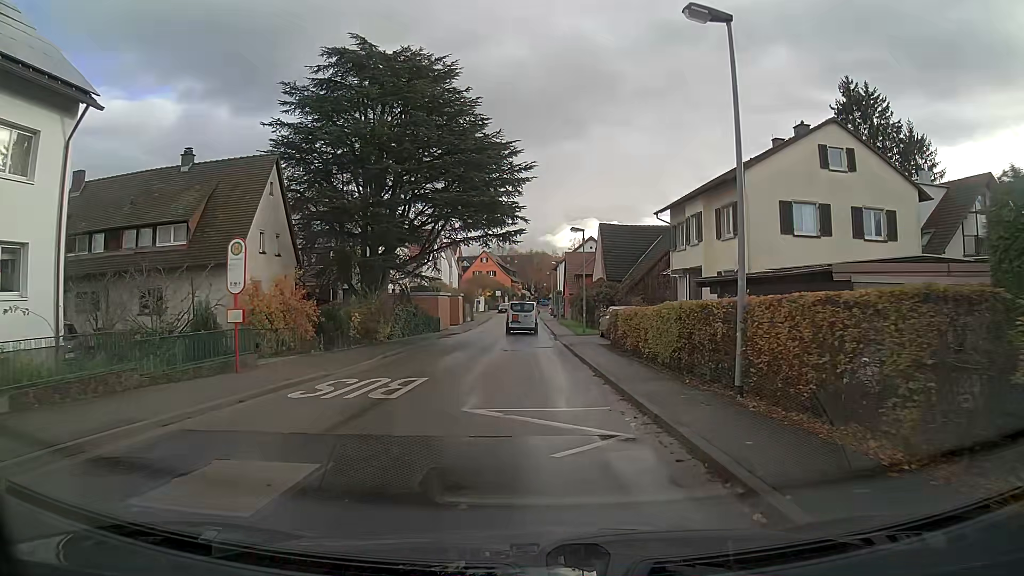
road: tertiary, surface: asphalt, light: Day
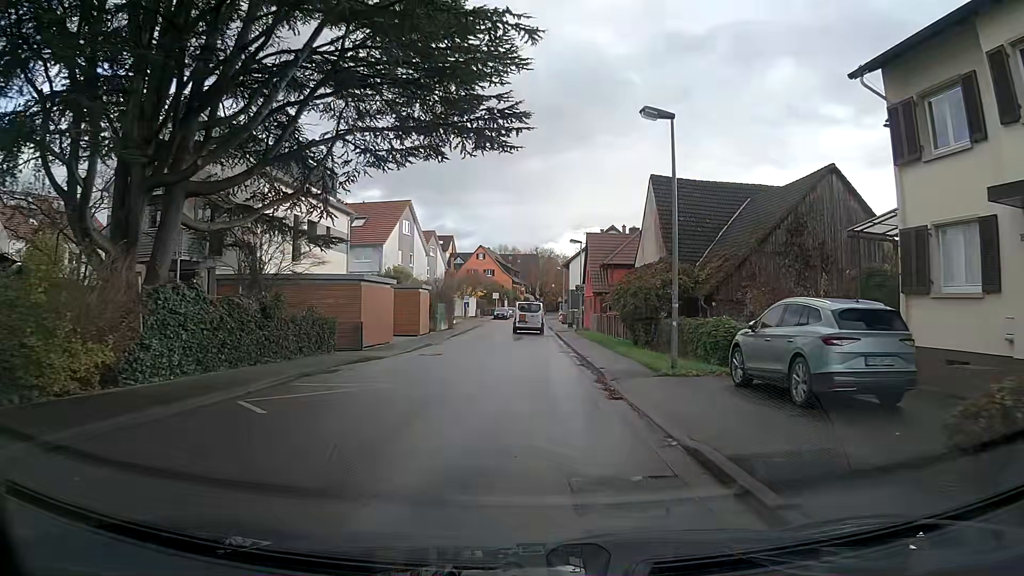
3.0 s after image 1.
(+0.1, +23.2) m; +1°
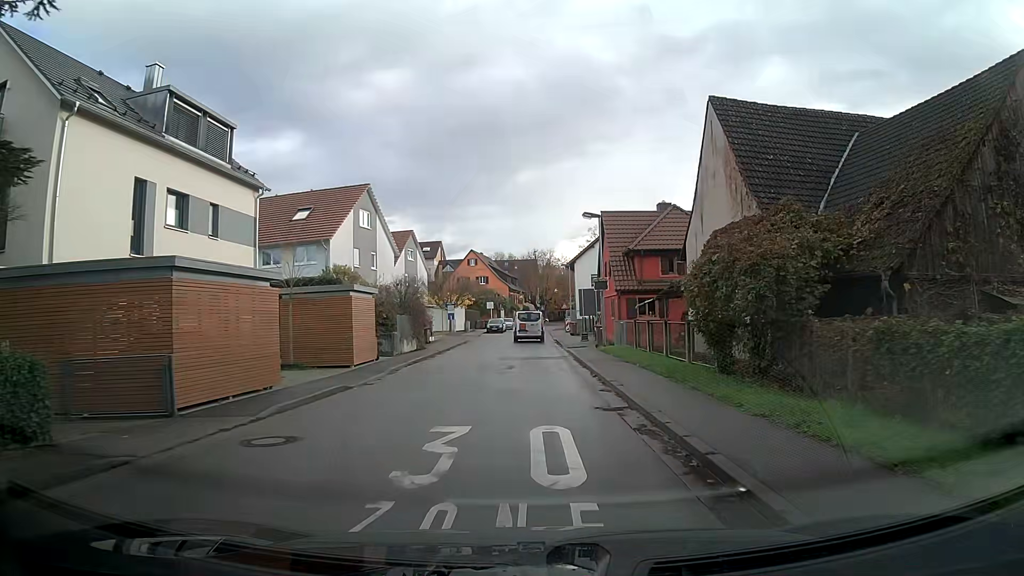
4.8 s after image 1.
(0.0, +14.0) m; 0°
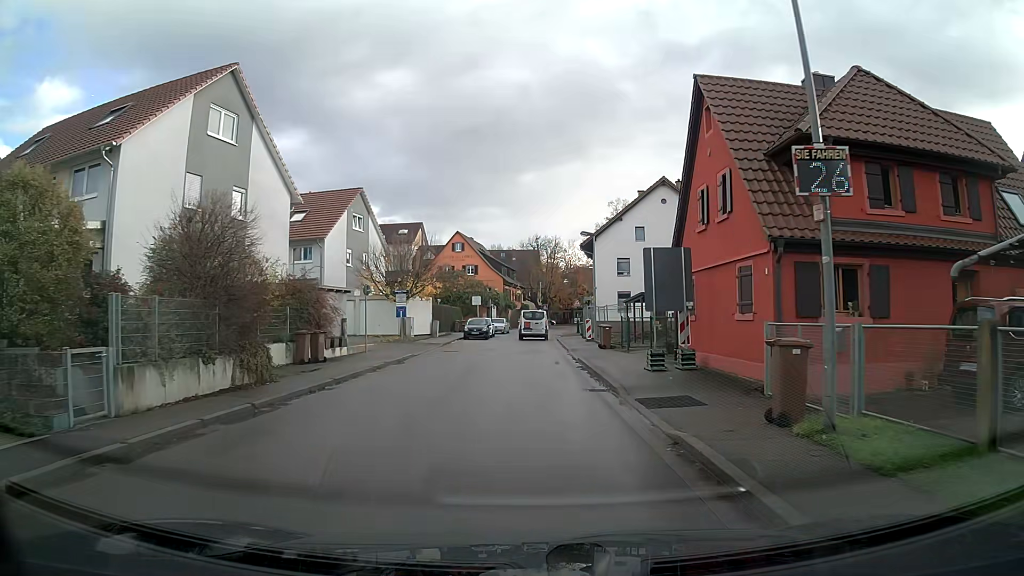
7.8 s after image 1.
(0.0, +22.8) m; 0°
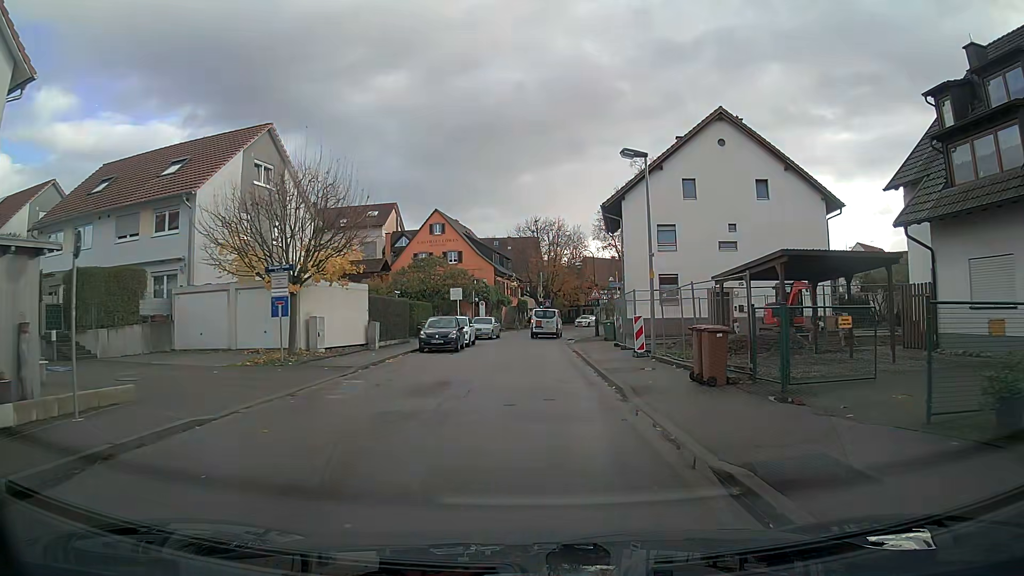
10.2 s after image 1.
(+0.1, +18.0) m; +1°
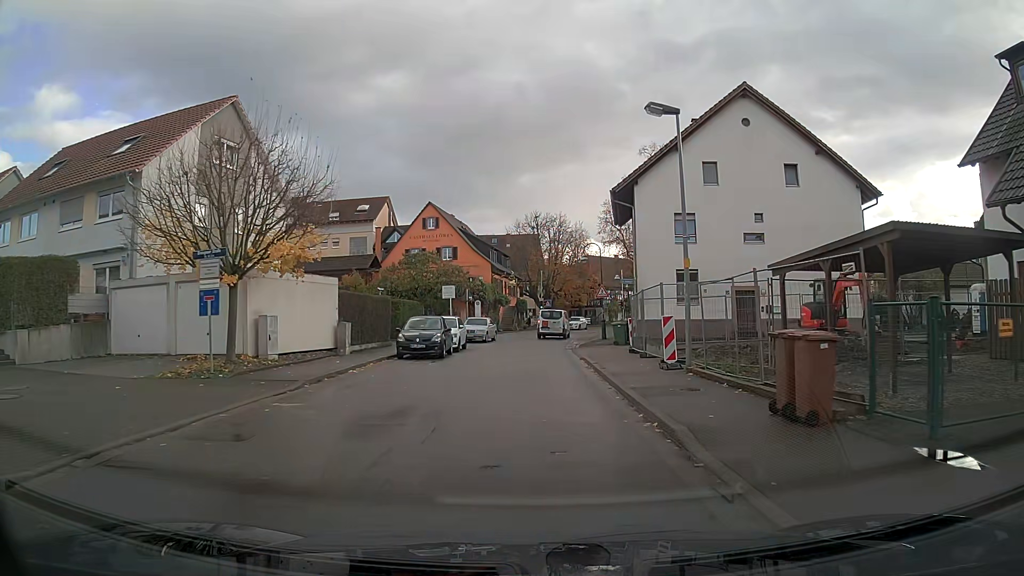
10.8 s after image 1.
(0.0, +4.5) m; 0°
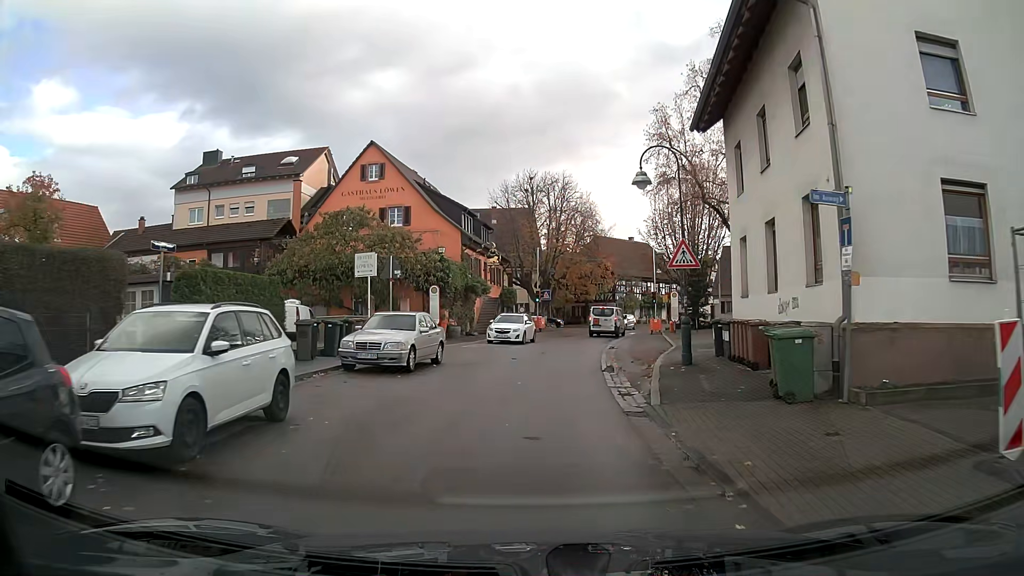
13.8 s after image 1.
(+0.1, +22.1) m; +1°
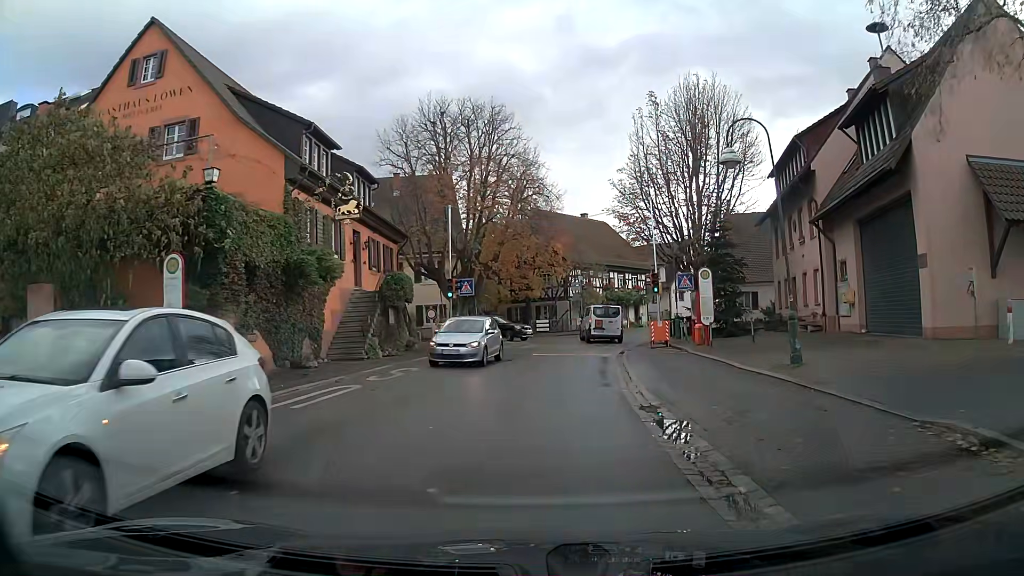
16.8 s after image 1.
(+0.9, +21.5) m; +5°
(0, +10) (+1, +20) (+3, +30) (+5, +39) (+10, +48) (+15, +57) (+20, +66) (+26, +73) (+33, +80) (+41, +87) m
